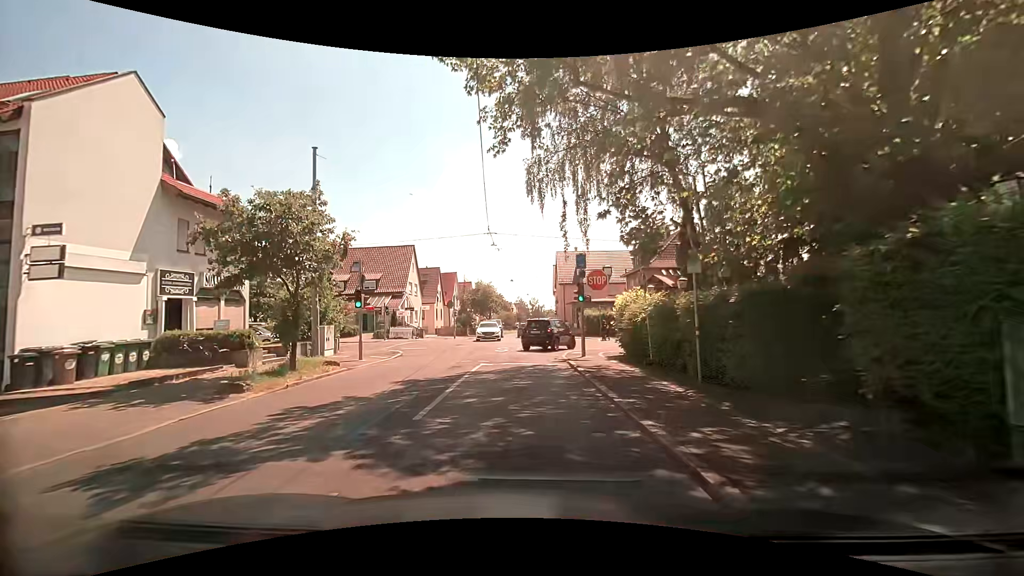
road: residential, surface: asphalt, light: Day
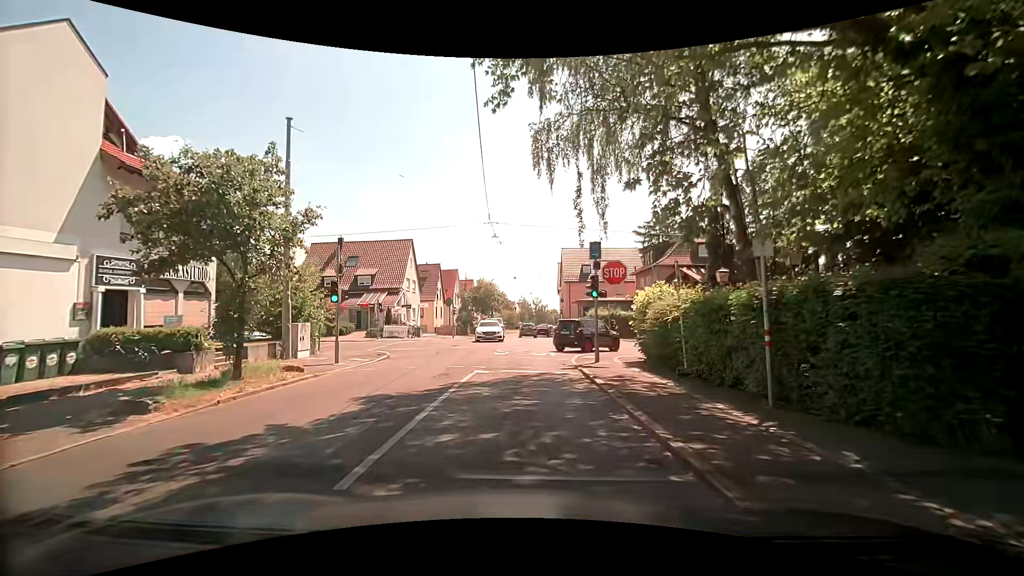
(0.0, +3.0) m; -1°
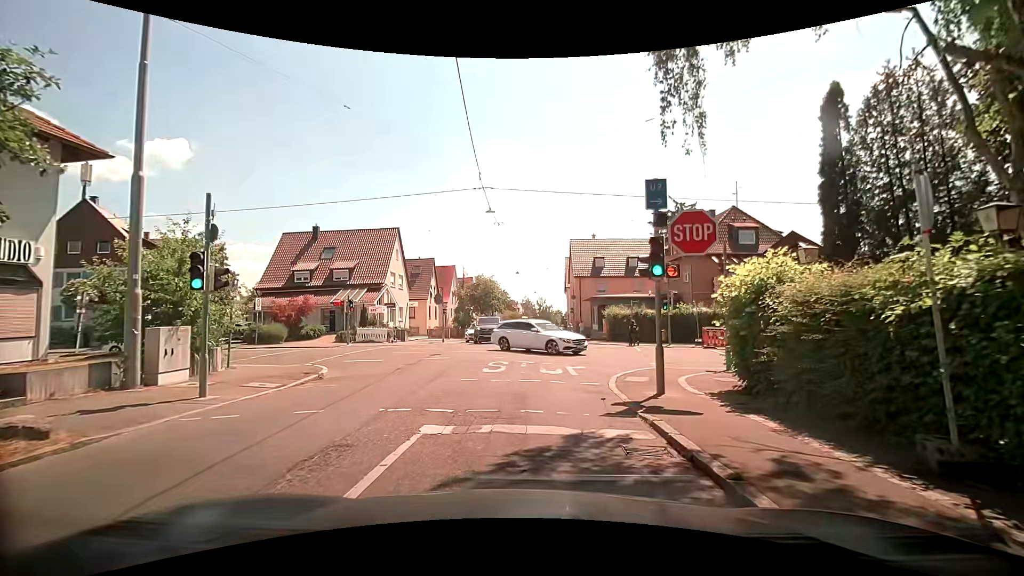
(0.0, +7.7) m; 0°
